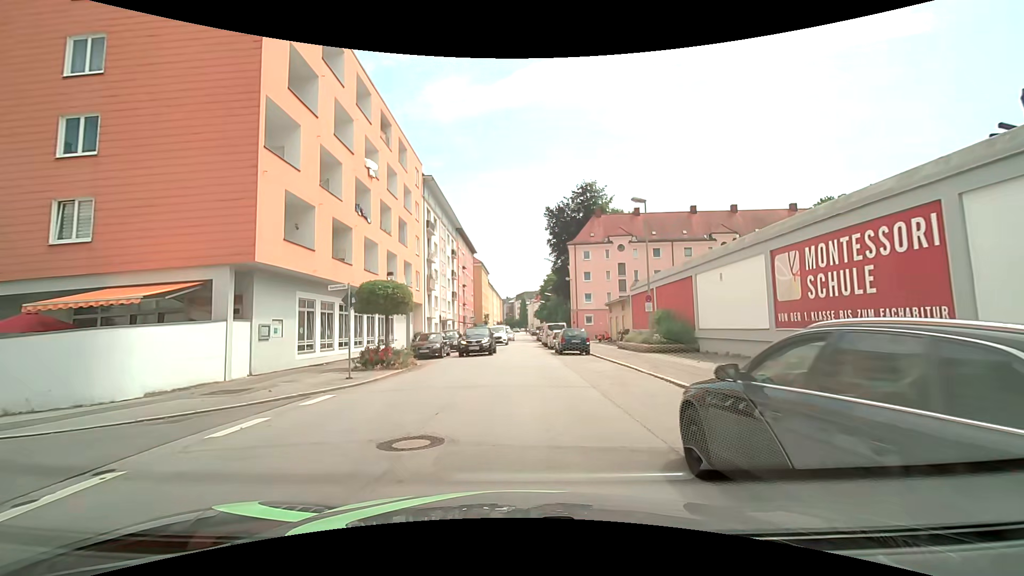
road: tertiary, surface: asphalt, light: Day
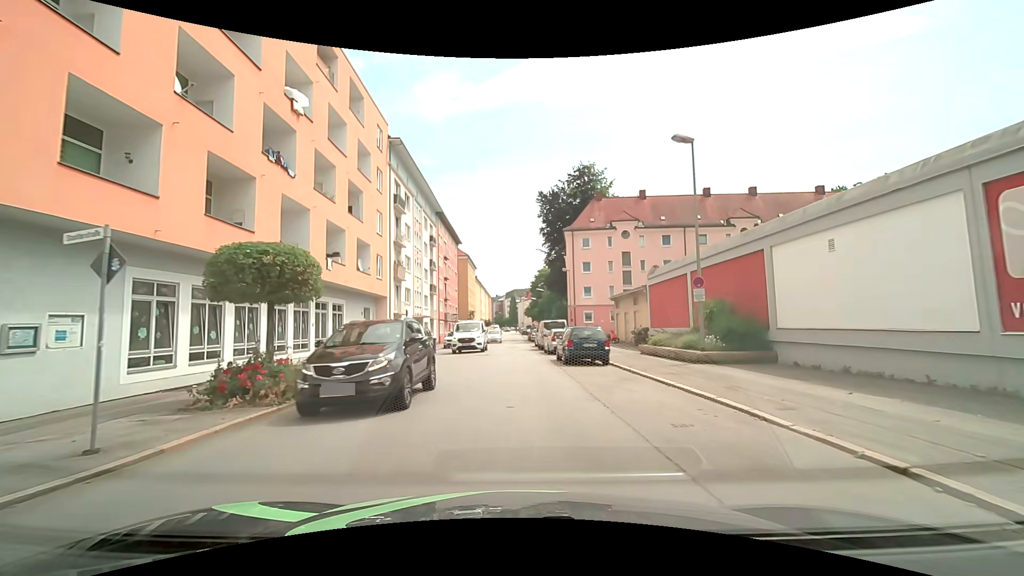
(+0.1, +8.7) m; +1°
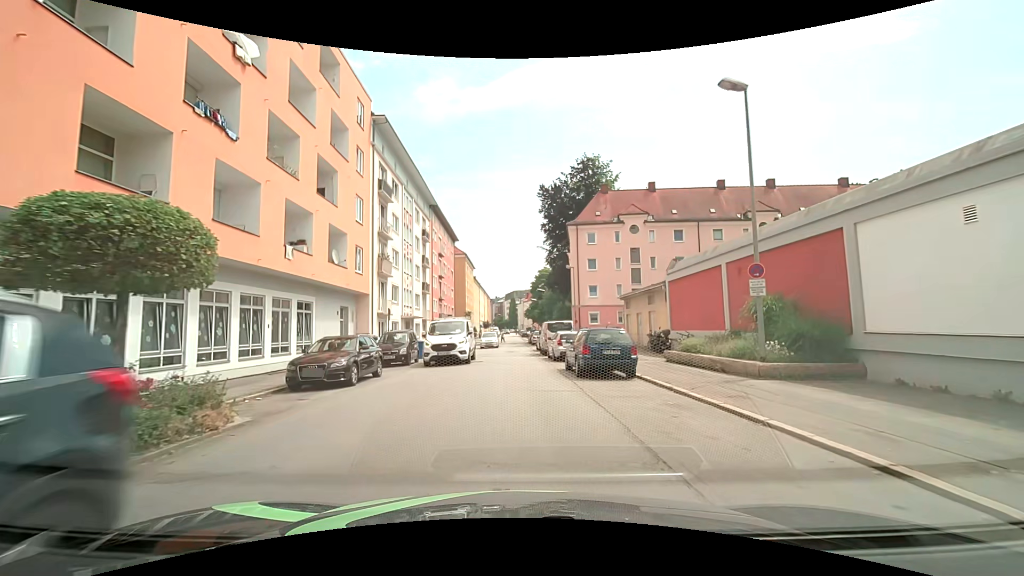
(0.0, +4.3) m; 0°
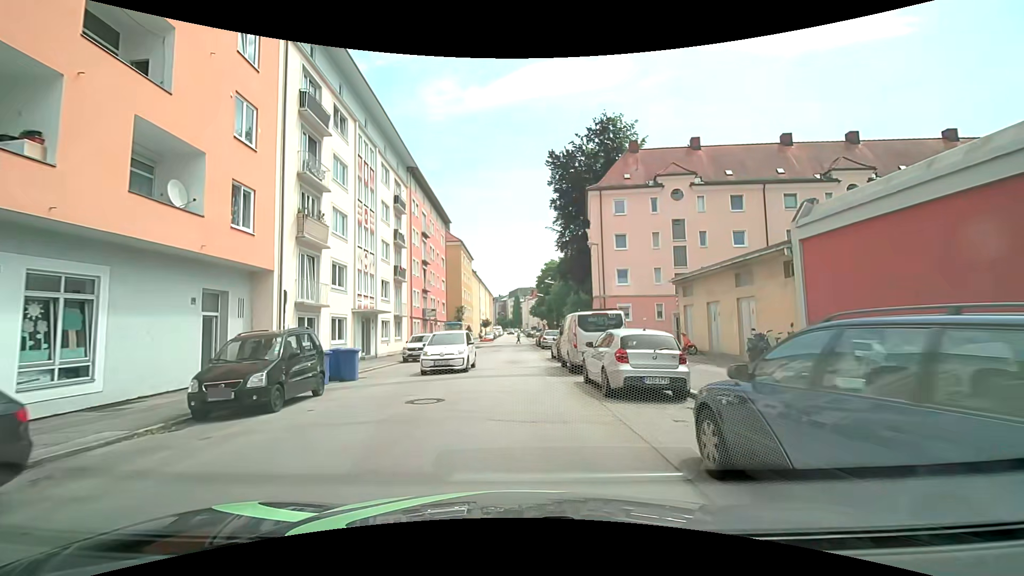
(0.0, +12.9) m; +1°
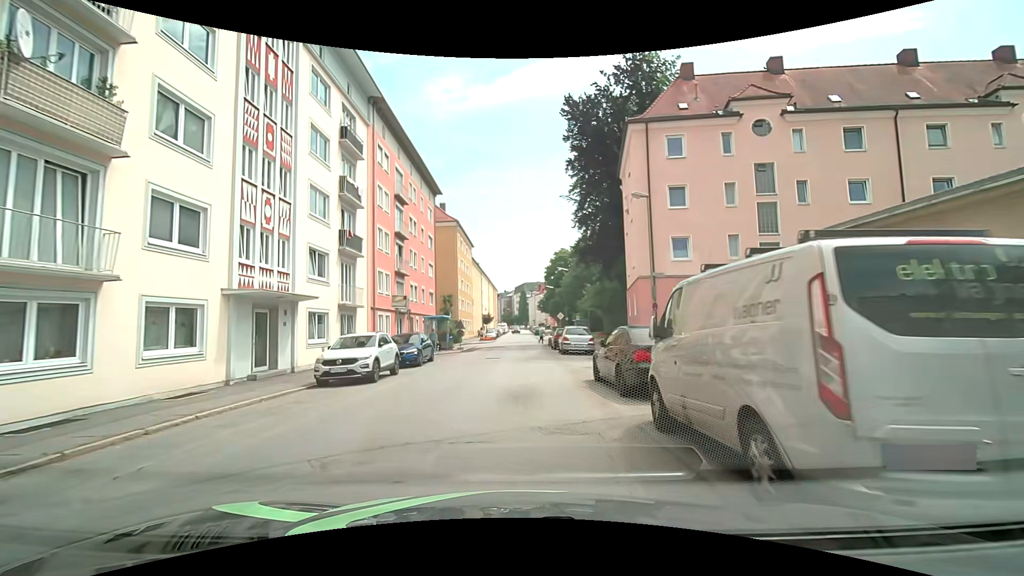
(-0.3, +12.7) m; -1°
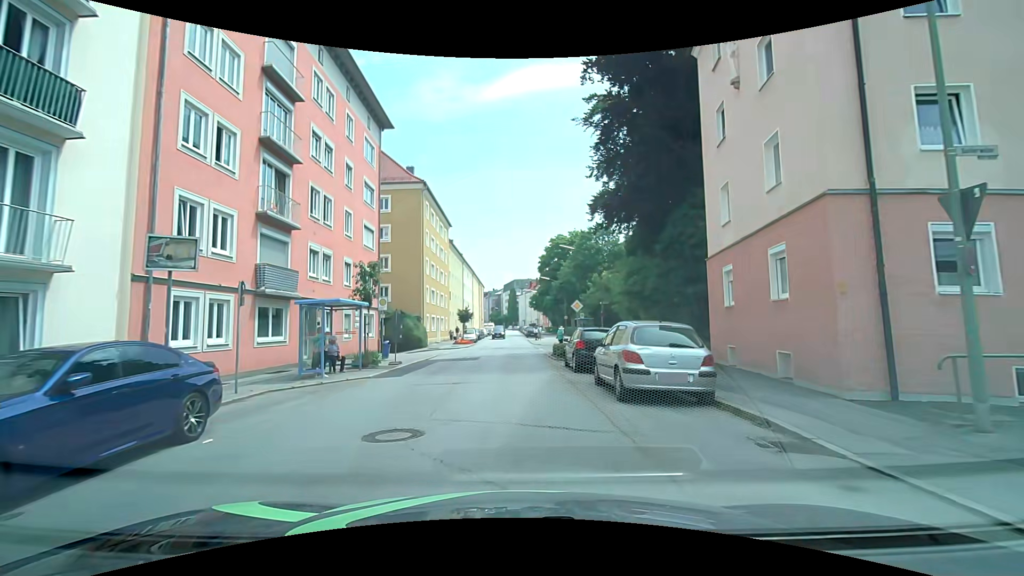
(0.0, +17.3) m; +1°
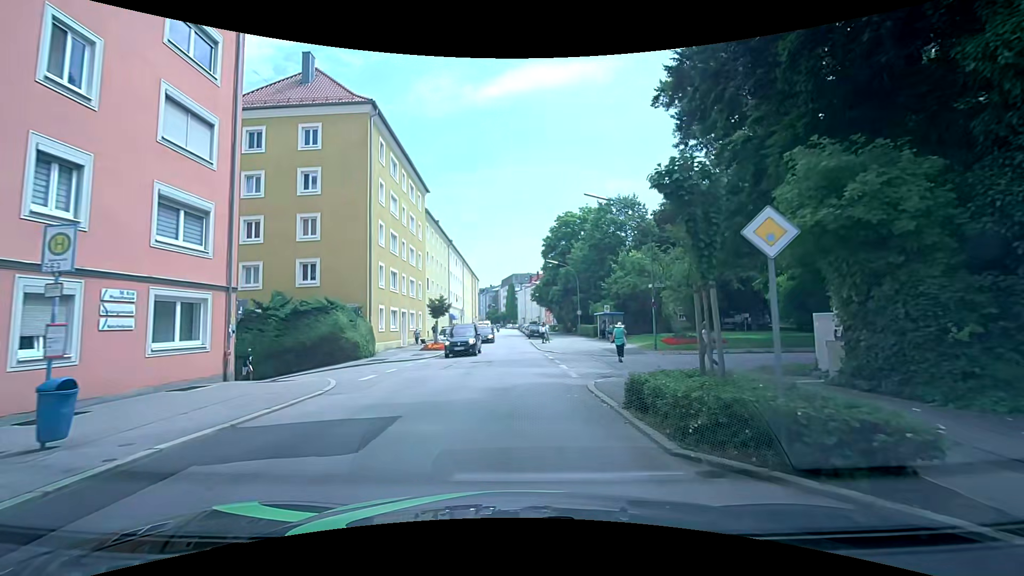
(-0.1, +17.2) m; 0°
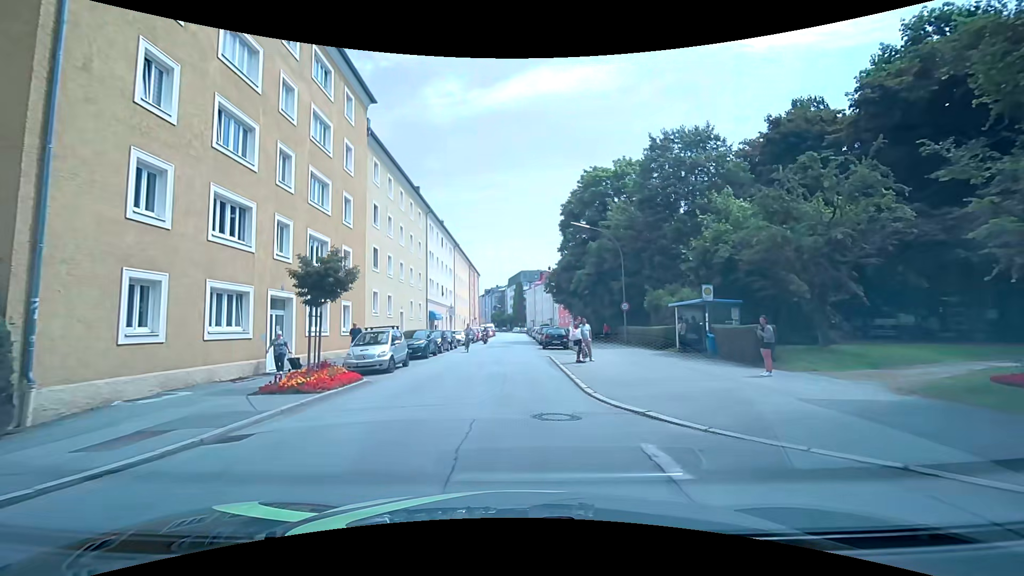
(-0.2, +22.0) m; -1°
(0, +10) (0, +20) (0, +30) (-1, +40) (-1, +50) (-1, +60) (-1, +70) (-1, +80) (-1, +90) (-1, +100) m
